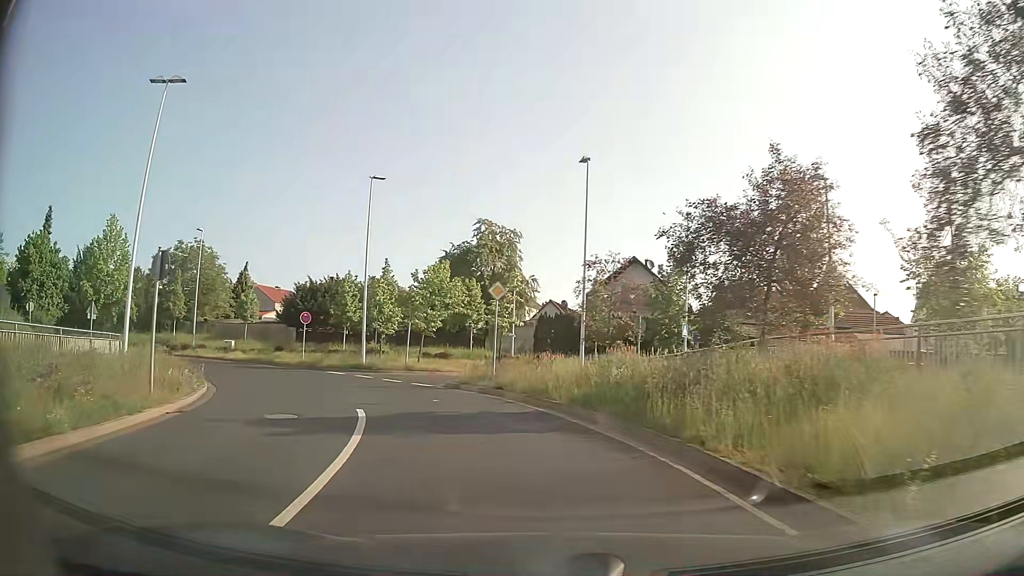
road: tertiary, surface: asphalt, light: Day
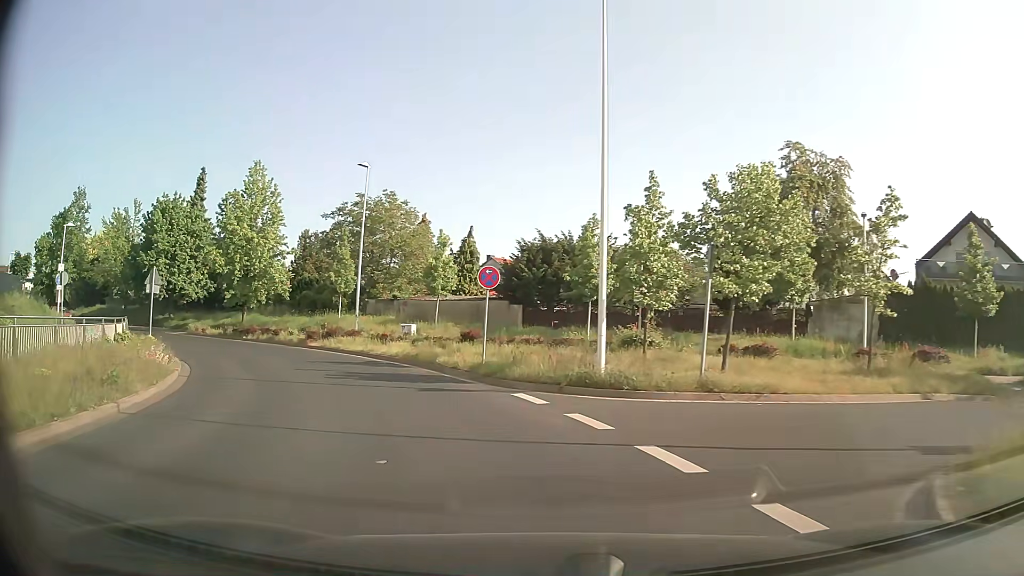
(-3.4, +18.2) m; -22°
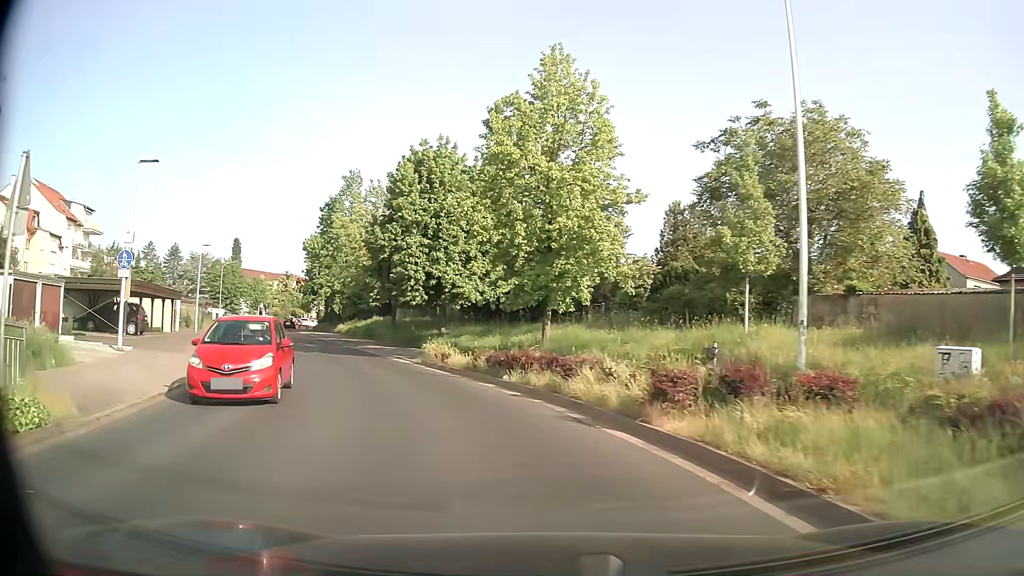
(-6.7, +22.3) m; -33°
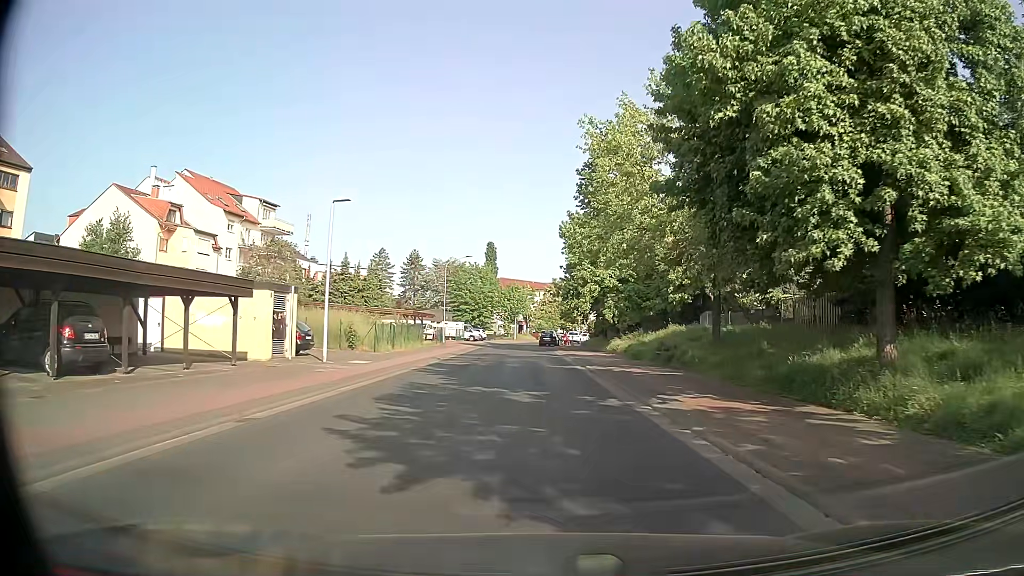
(-5.6, +22.4) m; -24°
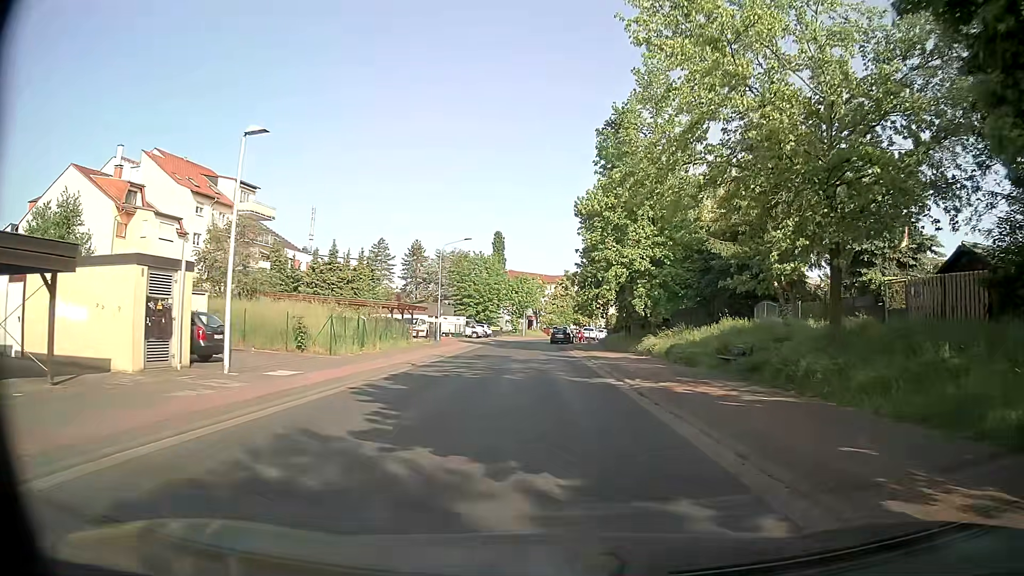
(0.0, +9.2) m; -1°
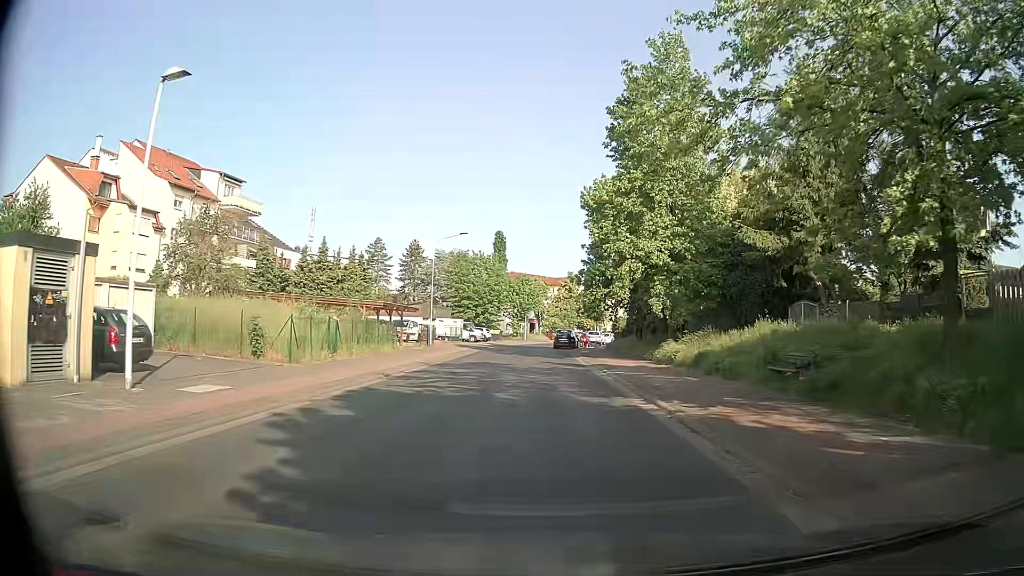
(0.0, +4.6) m; -1°
(0, +10) (0, +20) (0, +30) (+1, +40) (0, +50) (0, +60) (+1, +70) (+4, +80) (+7, +89) (+10, +98) m
